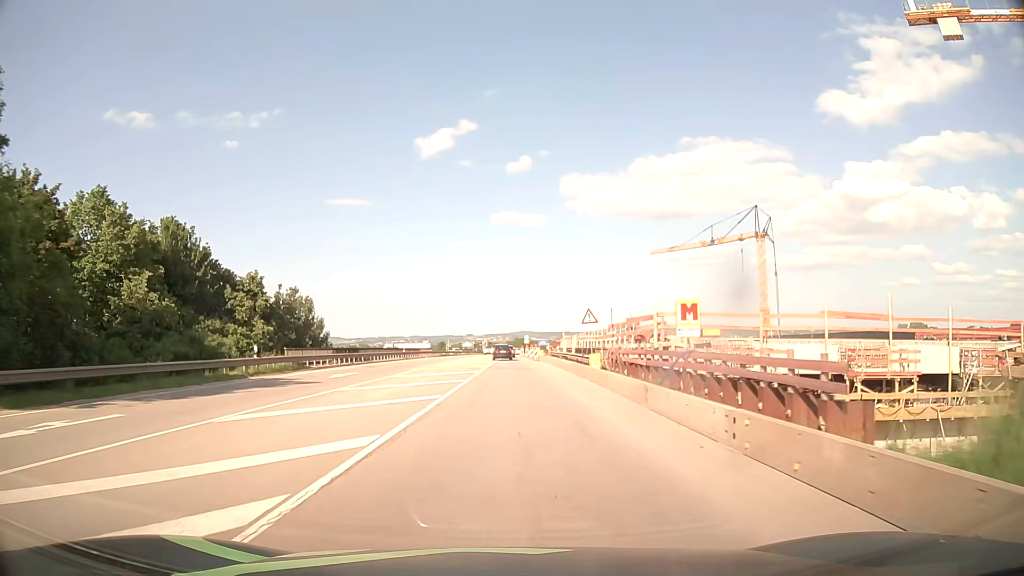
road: motorway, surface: asphalt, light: Day
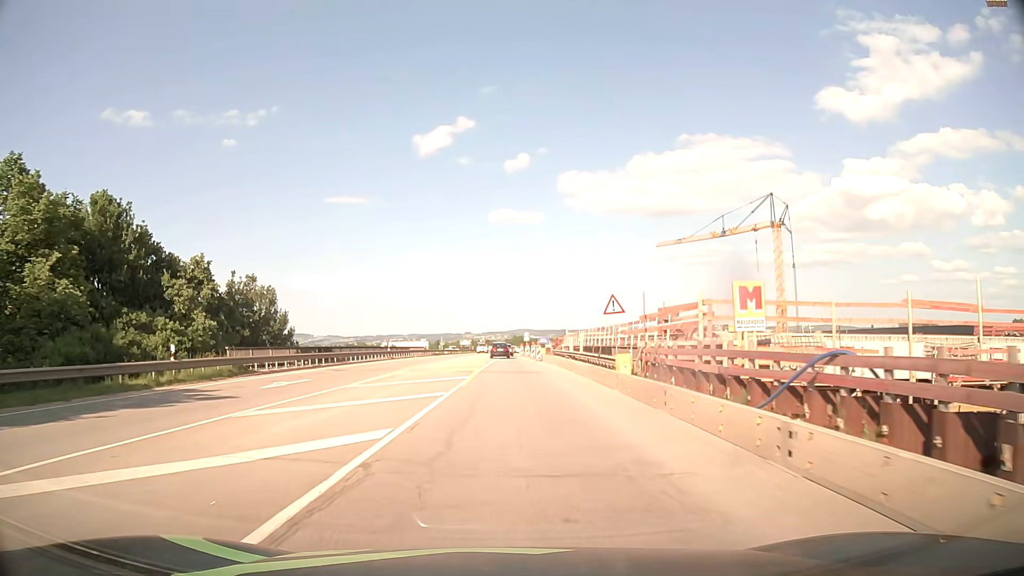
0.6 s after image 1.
(0.0, +7.7) m; 0°
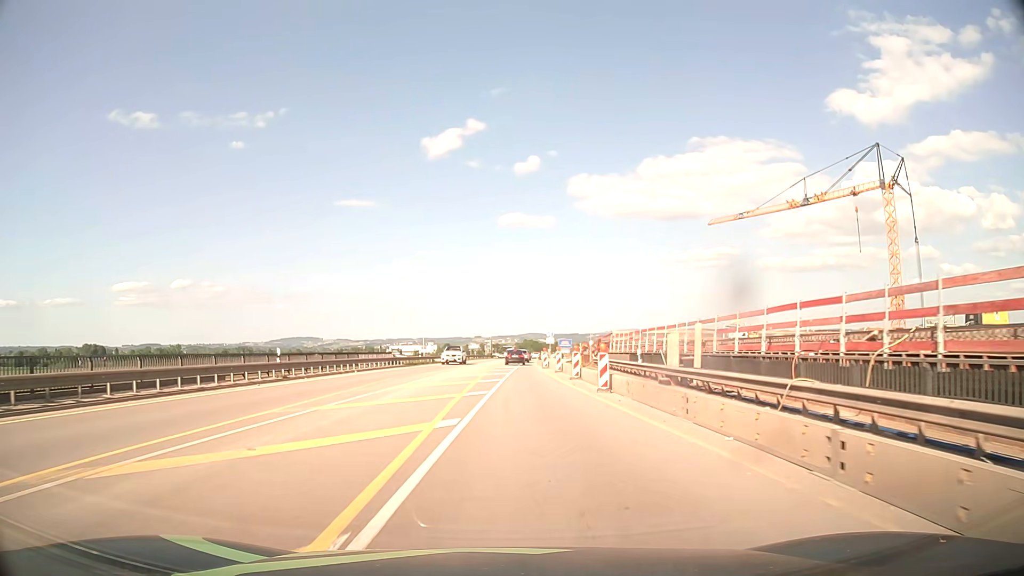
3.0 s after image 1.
(-0.2, +30.6) m; -1°
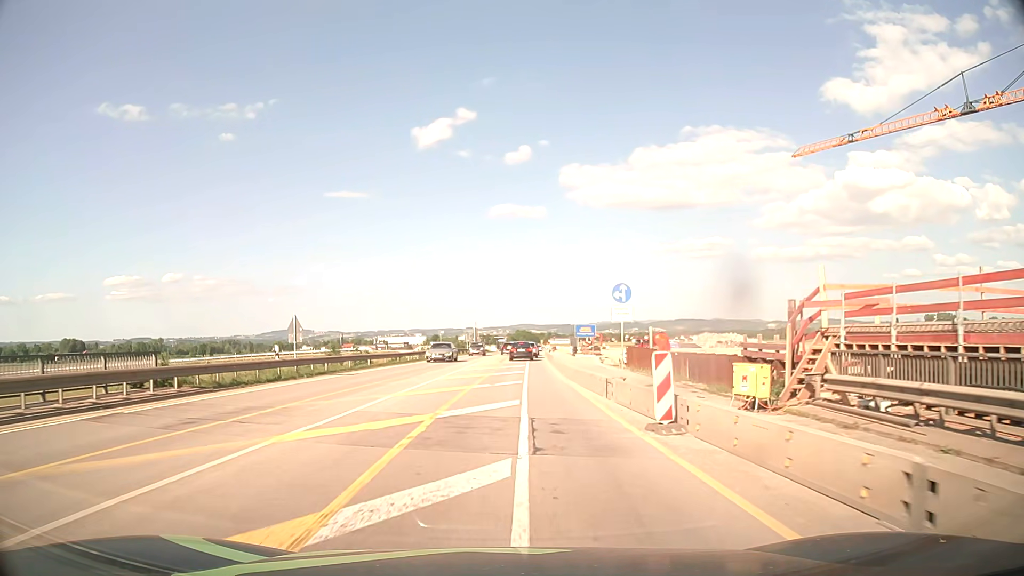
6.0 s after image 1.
(+0.2, +38.0) m; +1°
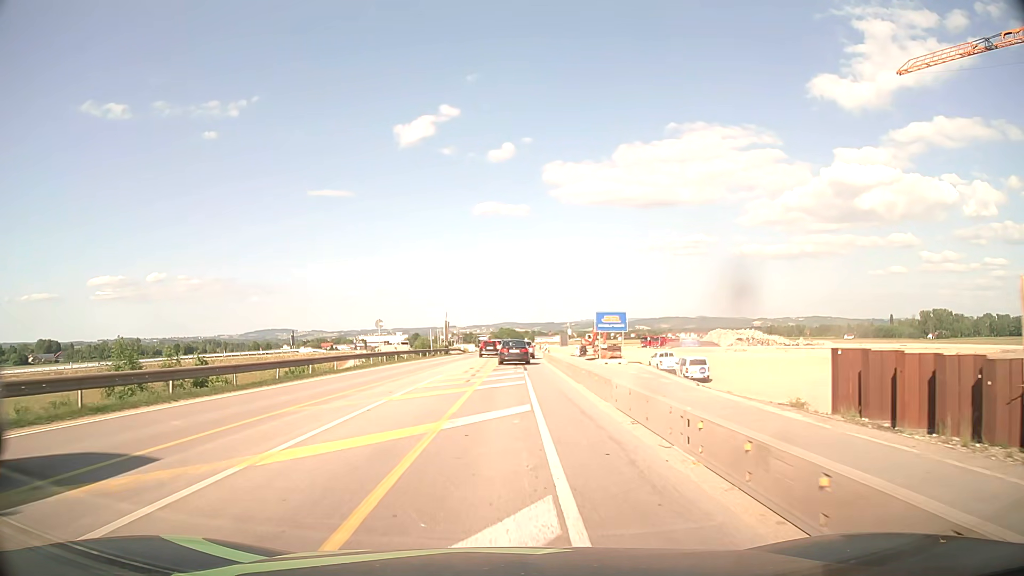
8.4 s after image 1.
(+0.3, +26.4) m; +1°
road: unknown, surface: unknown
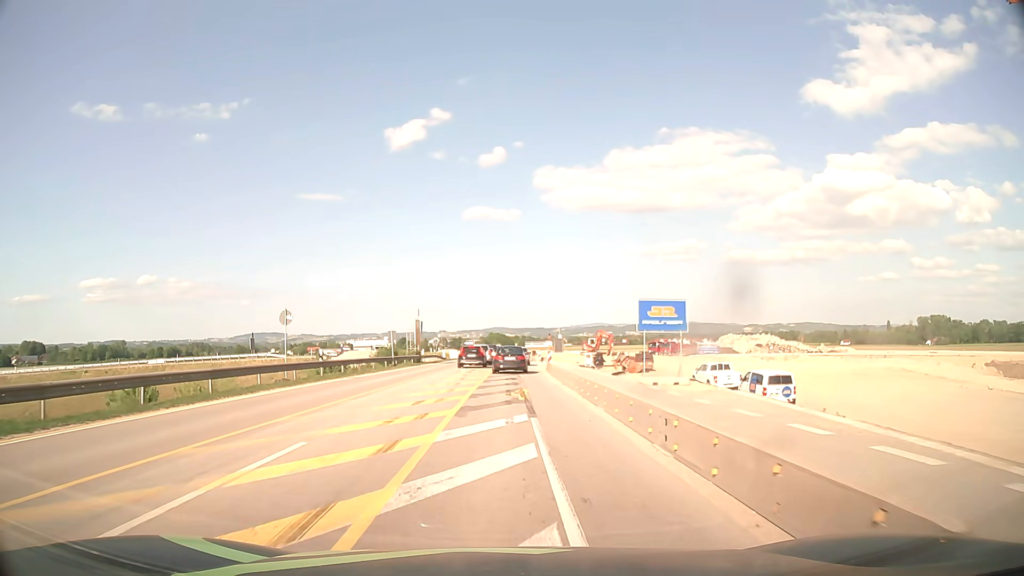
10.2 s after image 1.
(+0.1, +17.3) m; +1°
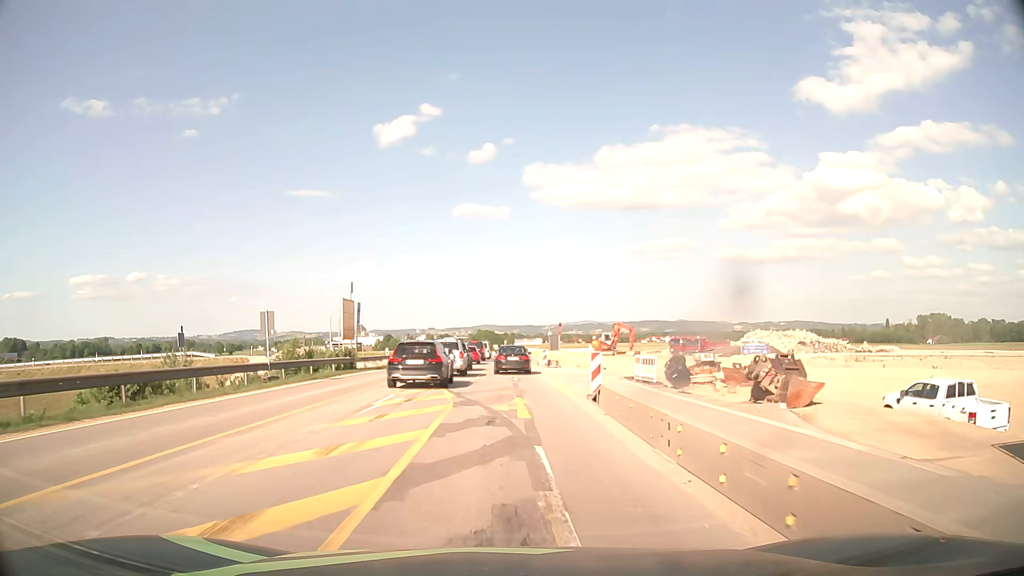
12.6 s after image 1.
(+0.1, +24.6) m; +1°
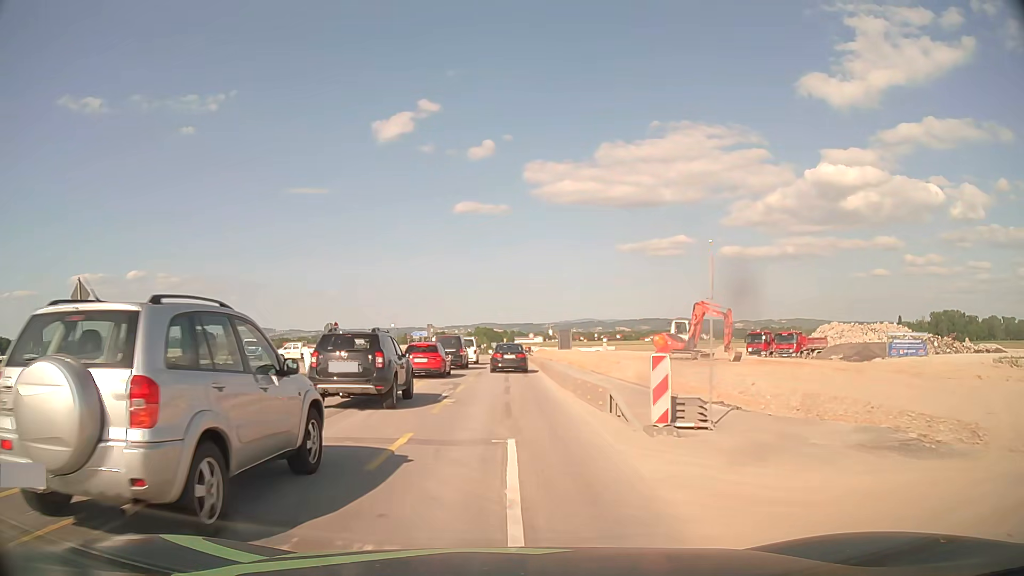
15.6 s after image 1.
(+0.1, +34.3) m; 0°
(0, +10) (0, +20) (0, +30) (0, +40) (0, +50) (0, +60) (0, +70) (0, +80) (0, +90) (0, +100) m
